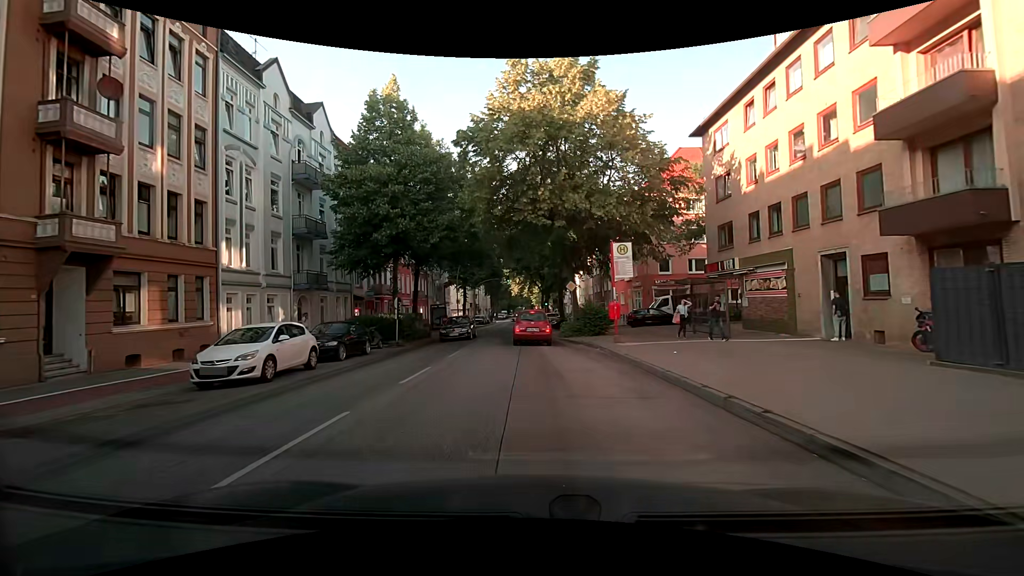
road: secondary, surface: asphalt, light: Day
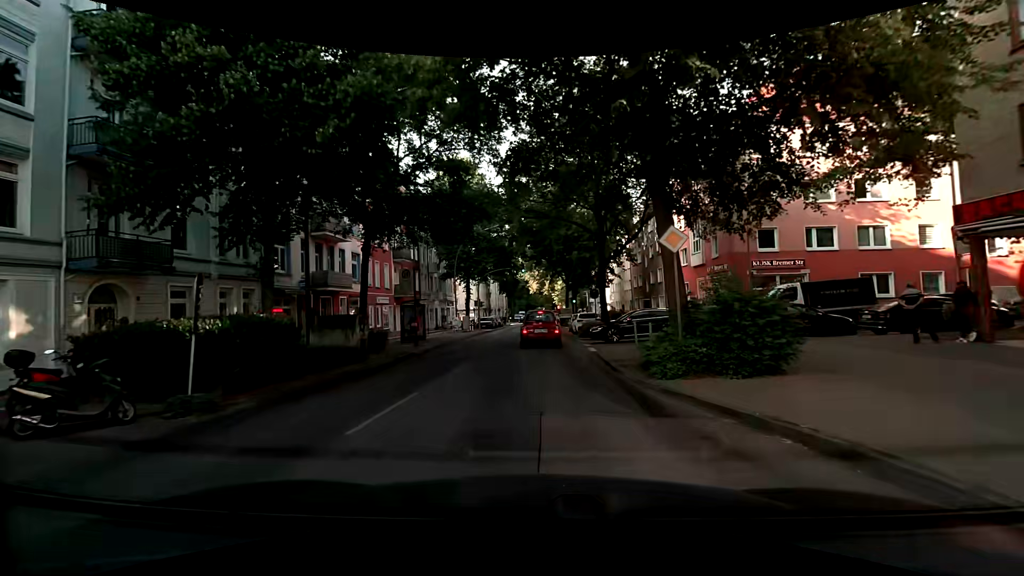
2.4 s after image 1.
(-0.2, +16.4) m; -2°
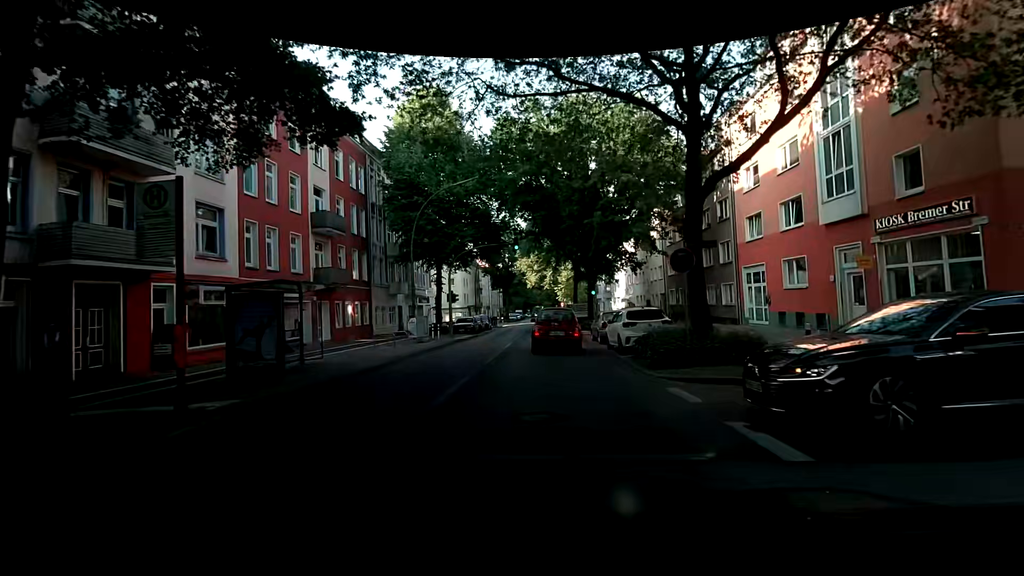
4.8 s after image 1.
(-0.1, +16.7) m; 0°
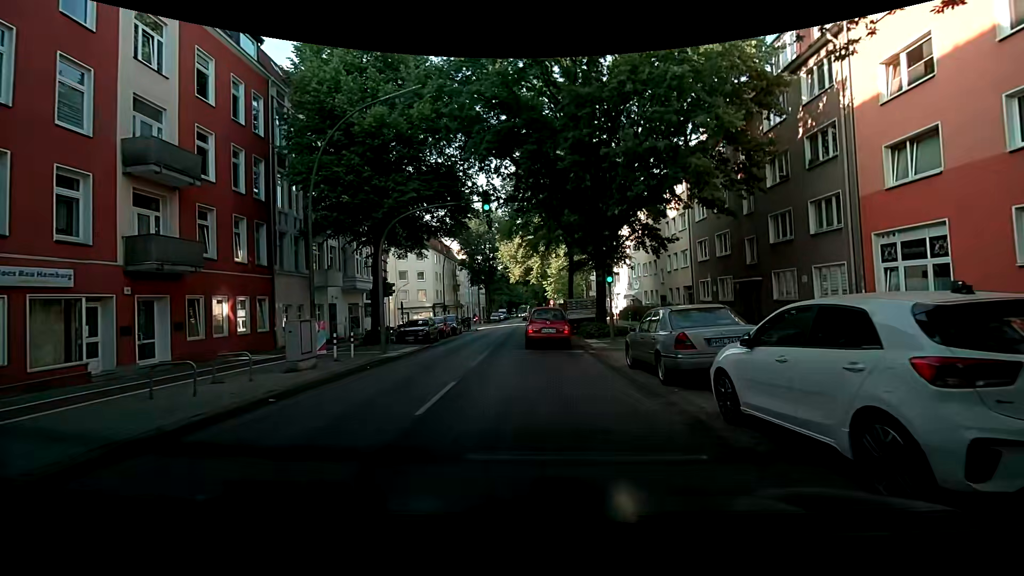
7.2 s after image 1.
(+0.2, +12.4) m; +1°
